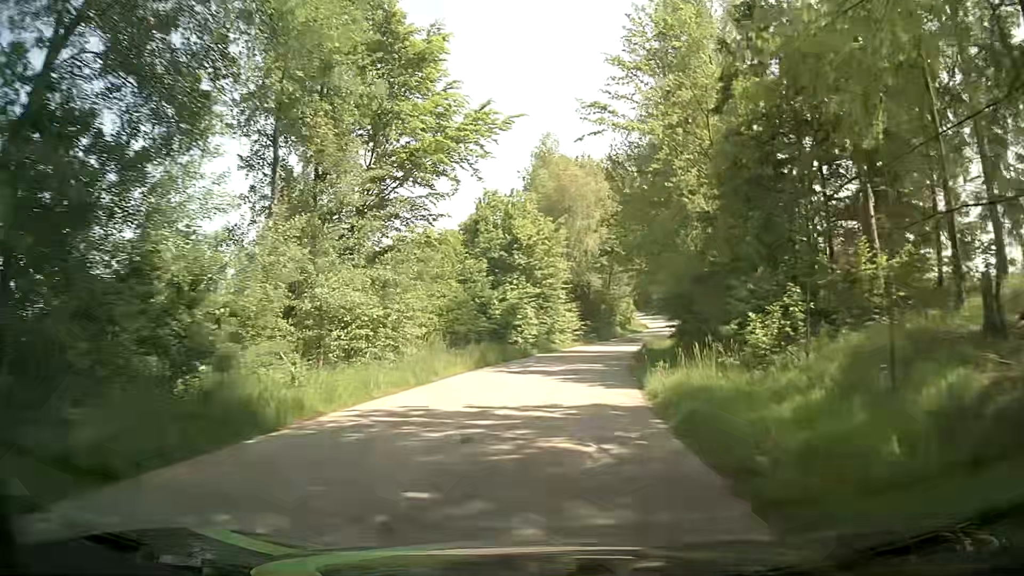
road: unclassified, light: Day
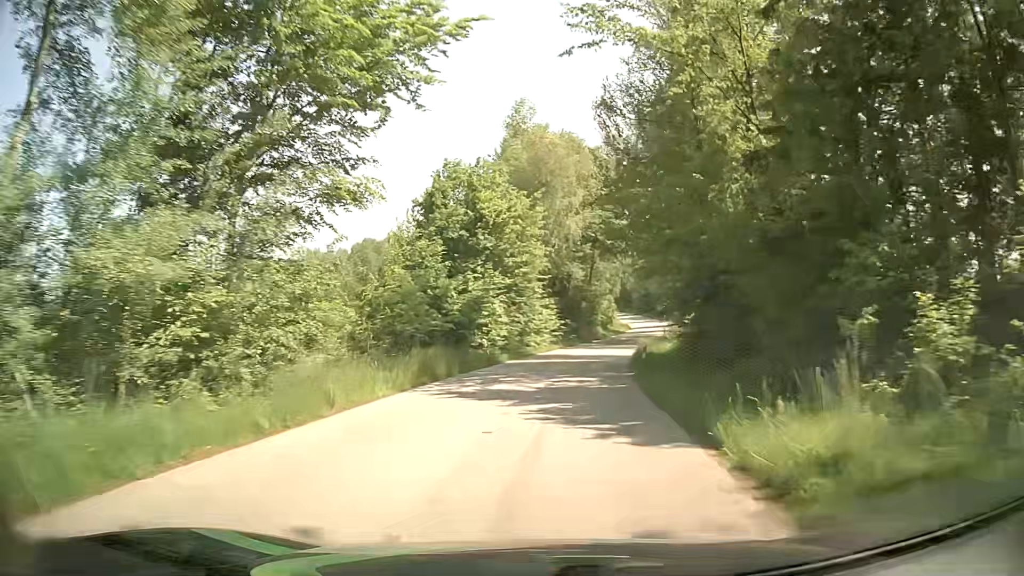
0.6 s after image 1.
(+0.3, +8.3) m; +3°
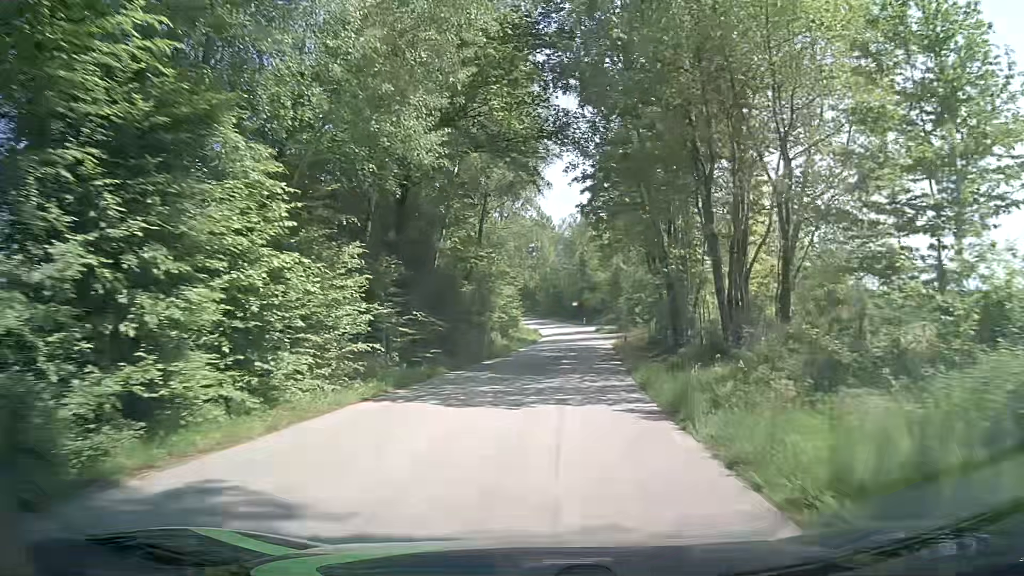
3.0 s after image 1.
(+2.6, +33.2) m; +8°
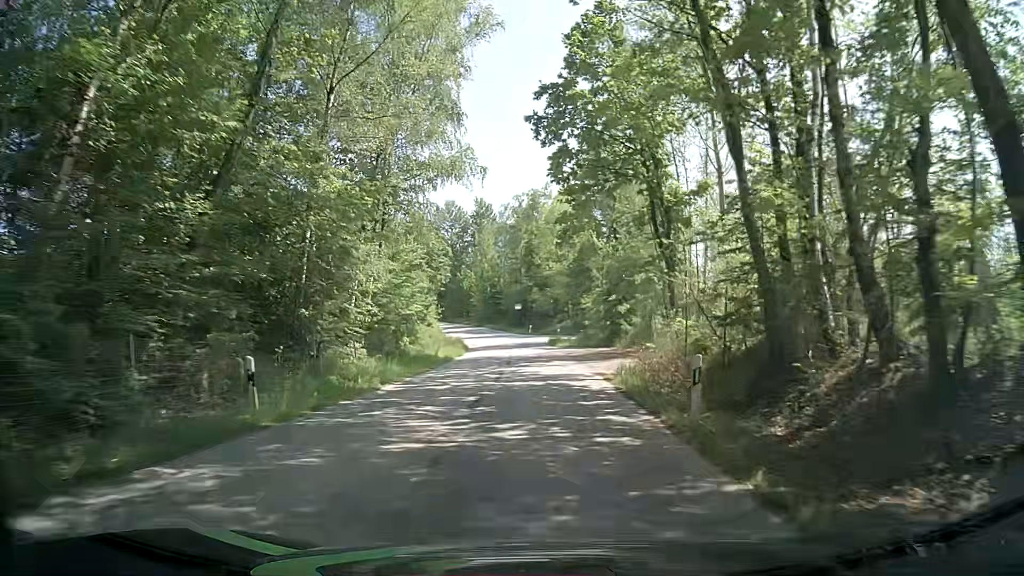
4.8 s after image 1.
(+1.4, +24.2) m; +5°
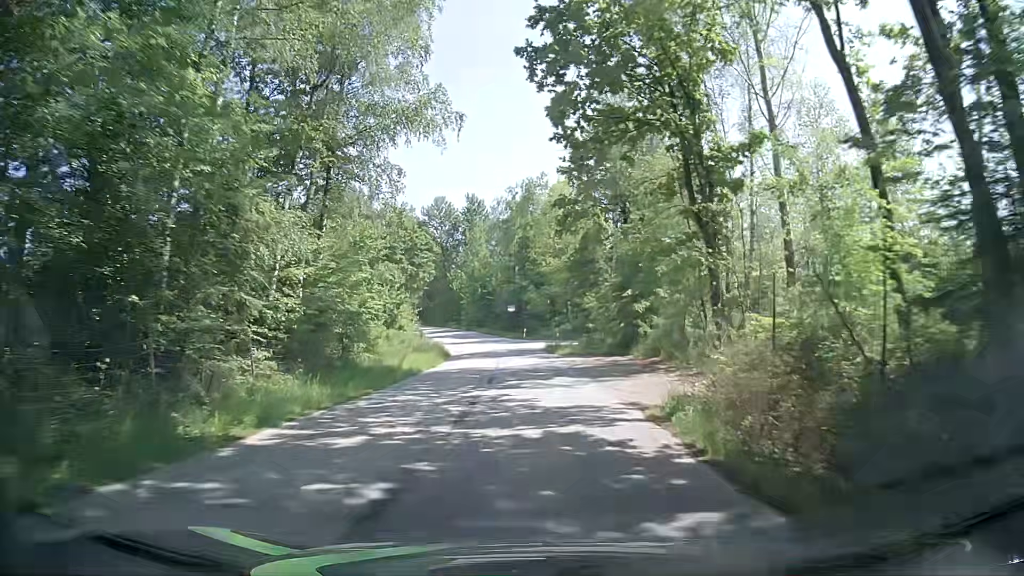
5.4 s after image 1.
(+0.1, +7.9) m; +1°
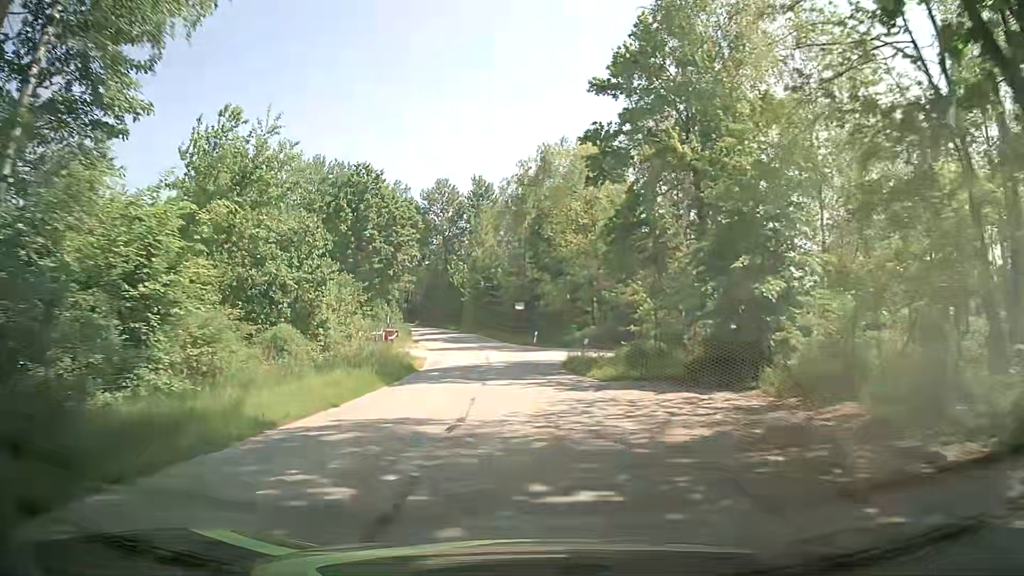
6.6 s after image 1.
(0.0, +15.3) m; -1°
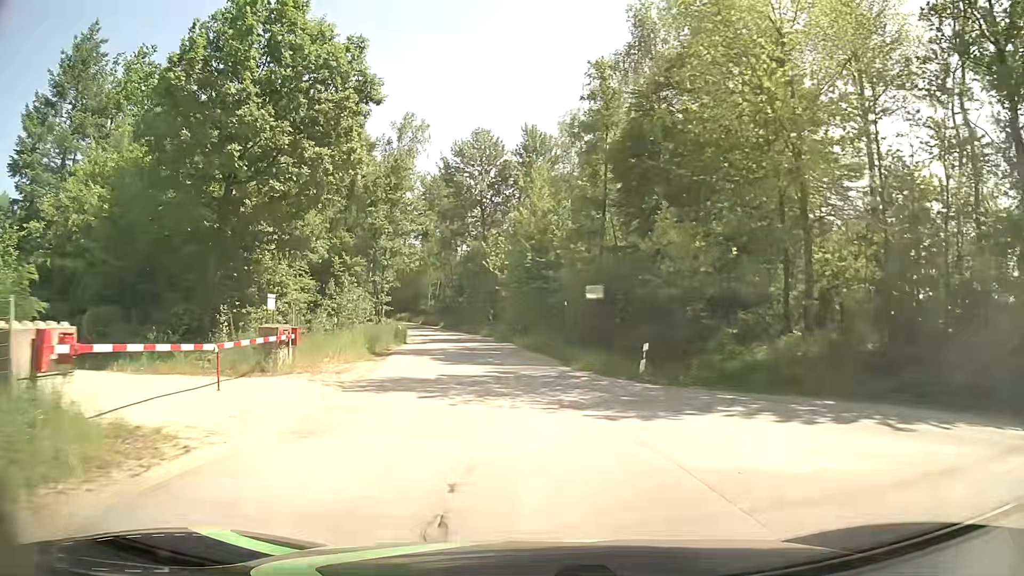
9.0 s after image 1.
(-1.1, +28.6) m; -5°
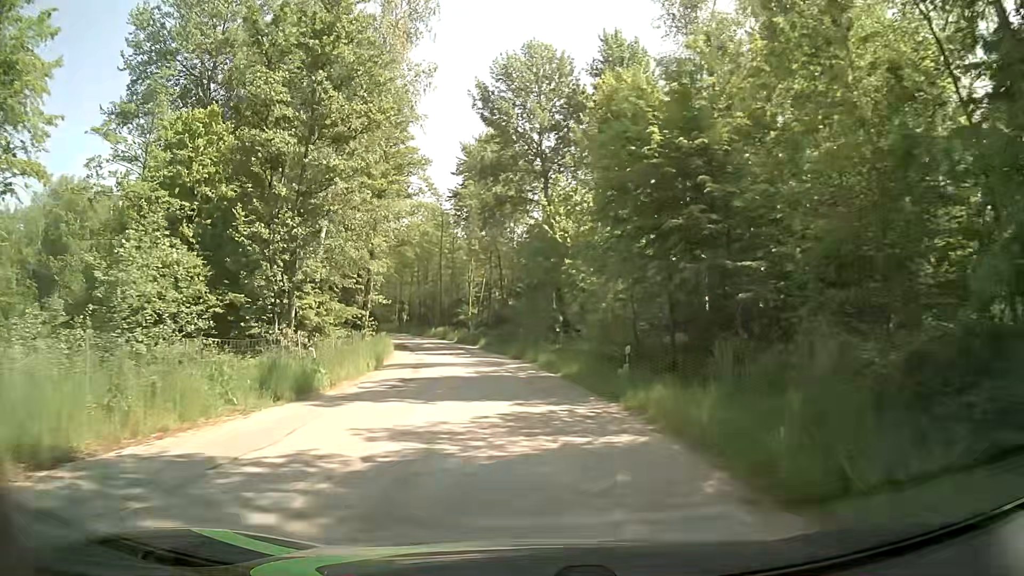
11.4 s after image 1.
(-1.1, +27.5) m; -6°
(0, +10) (-1, +20) (-2, +30) (-4, +40) (-6, +49) (-9, +59) (-12, +69) (-16, +78) (-20, +87) (-24, +96) m
